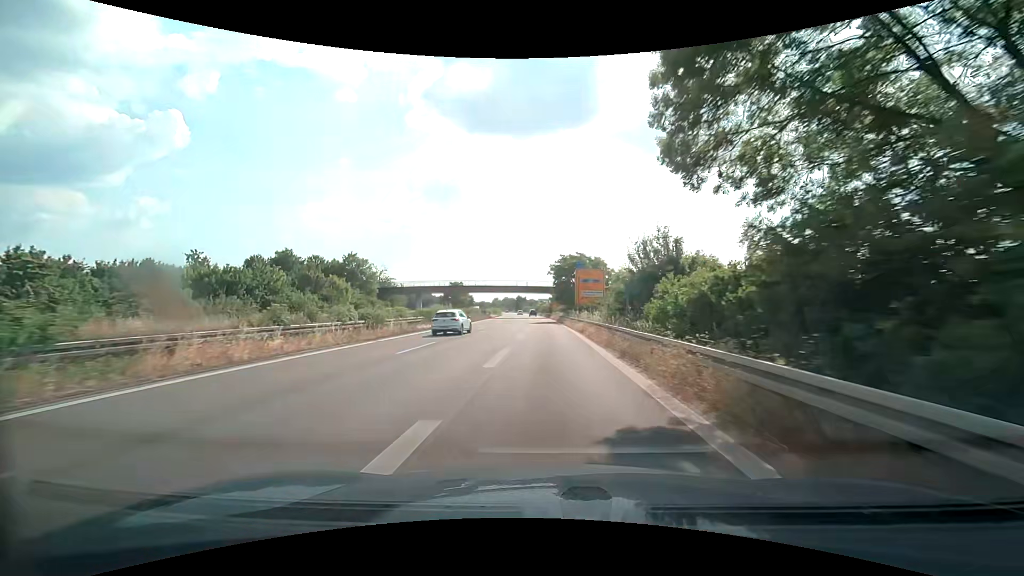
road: trunk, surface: asphalt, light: Day
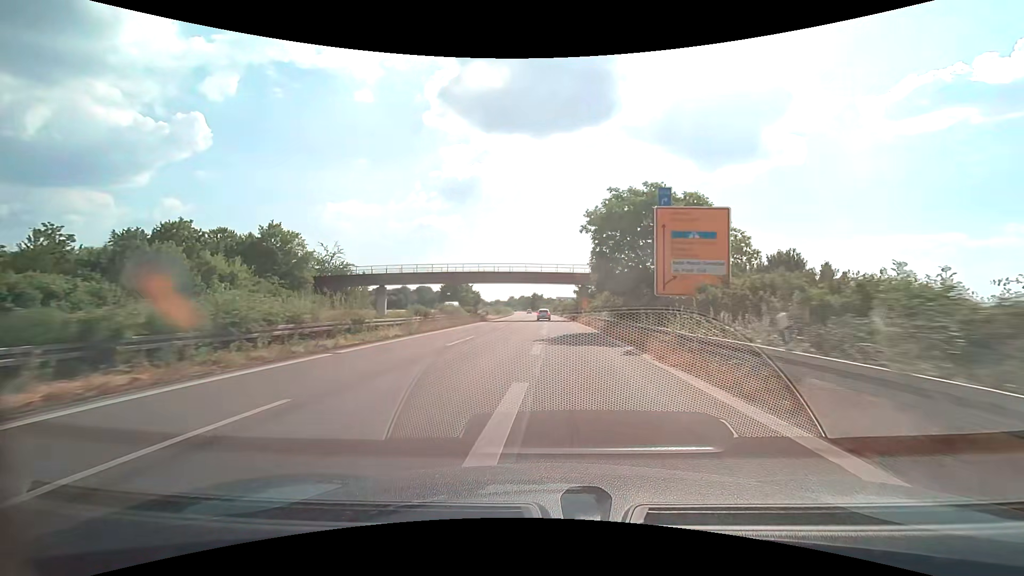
(-0.6, +33.5) m; -2°
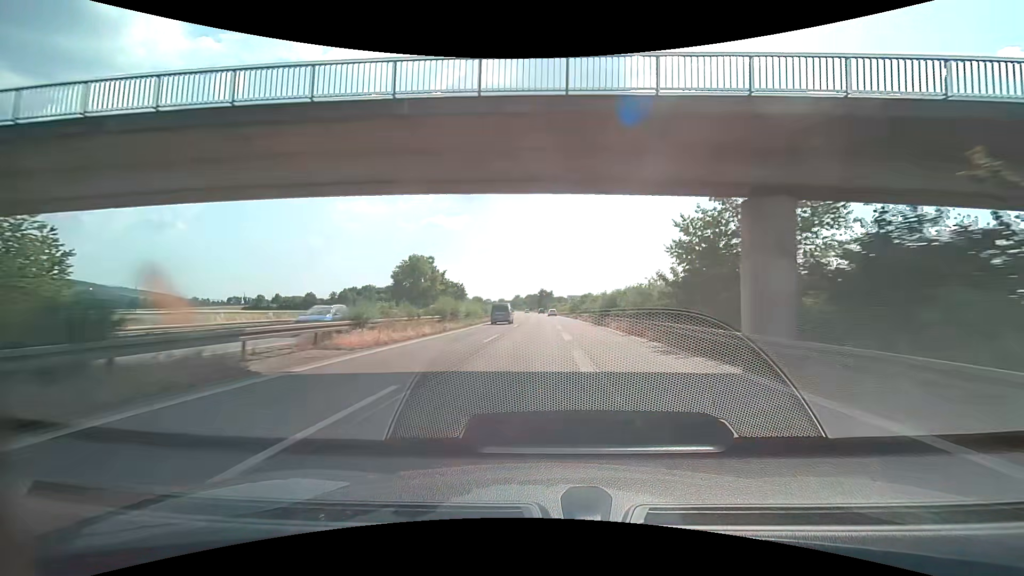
(-0.7, +53.3) m; -1°
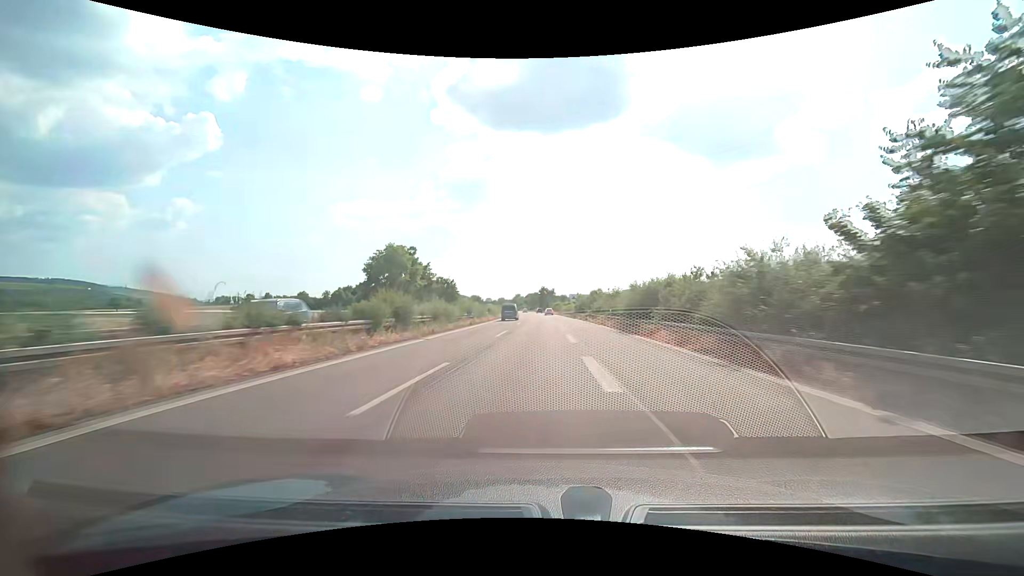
(0.0, +14.5) m; 0°
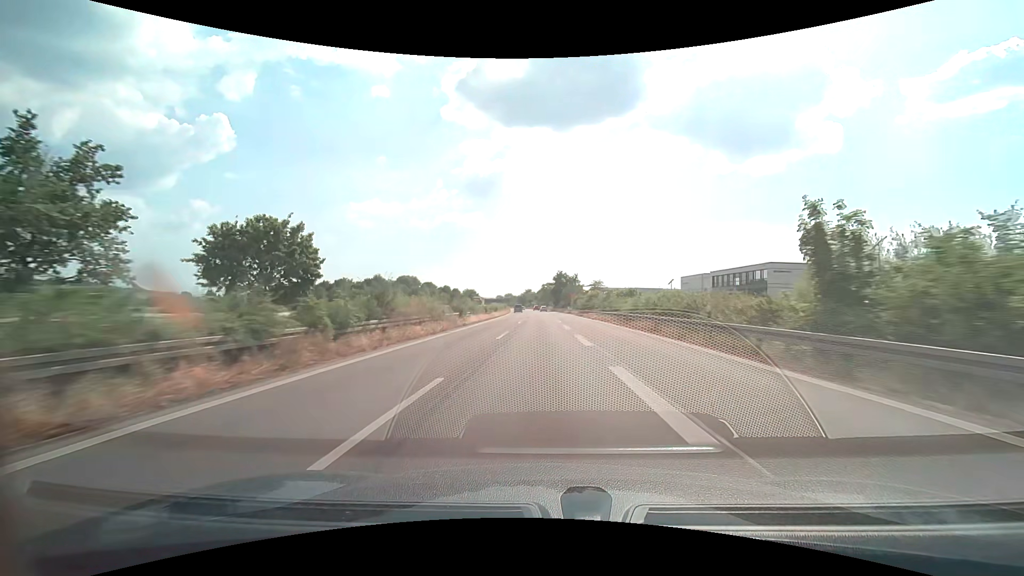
(-0.6, +75.2) m; -2°
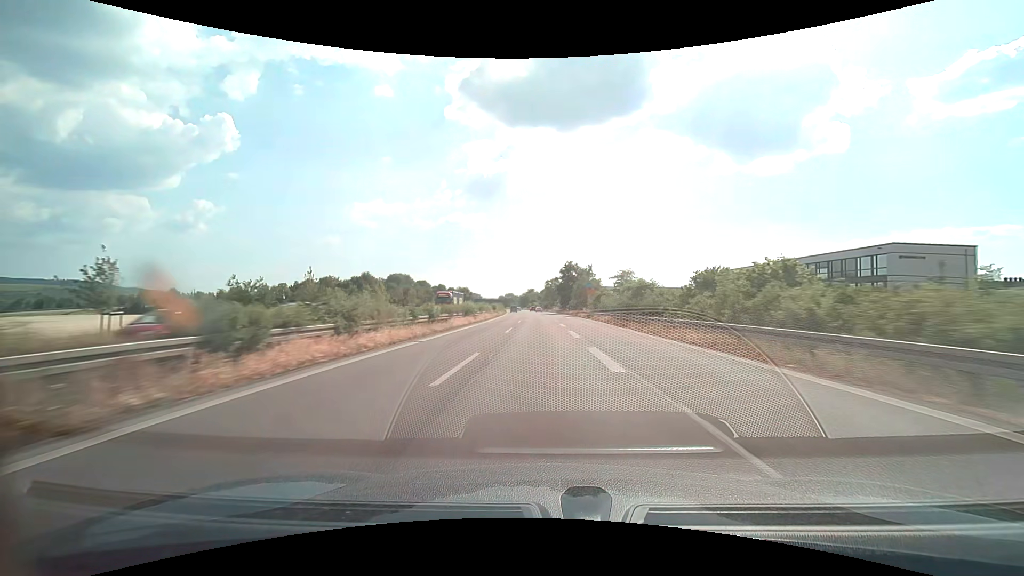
(-0.1, +31.0) m; 0°
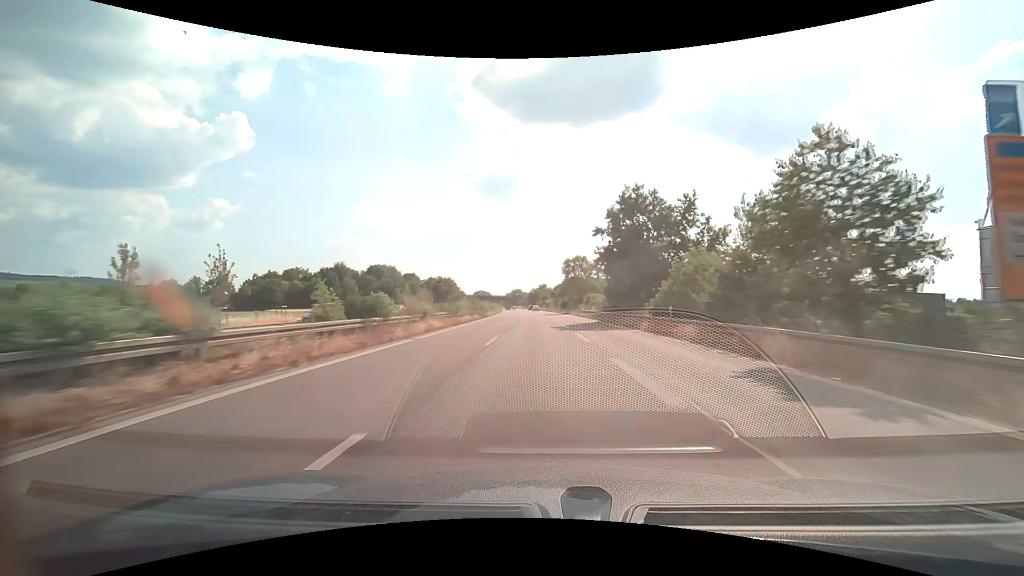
(-0.8, +63.3) m; -2°
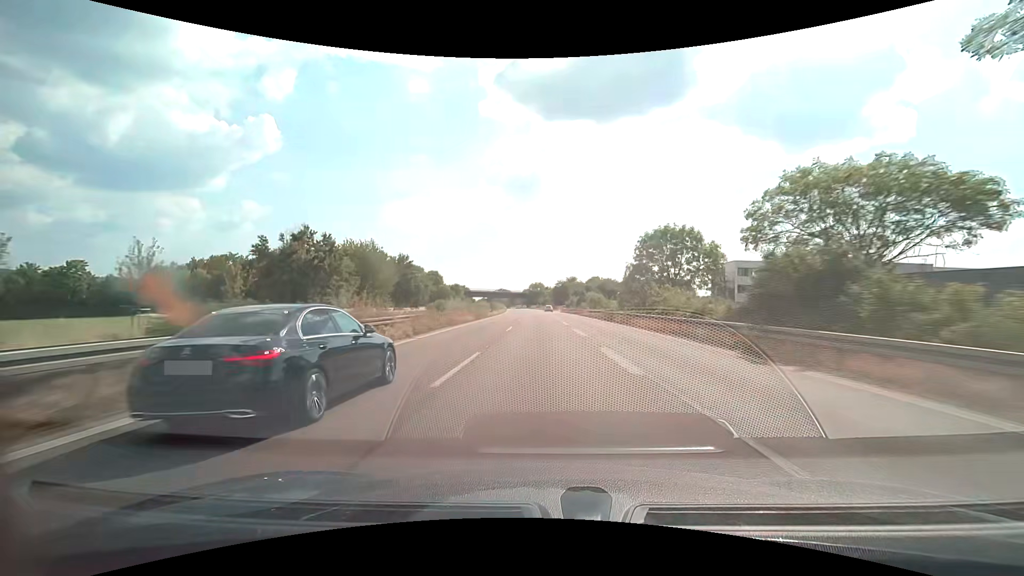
(-2.1, +81.1) m; -3°
(0, +10) (0, +20) (0, +30) (0, +40) (0, +50) (-1, +60) (-1, +70) (-1, +80) (-2, +90) (-2, +100) m
